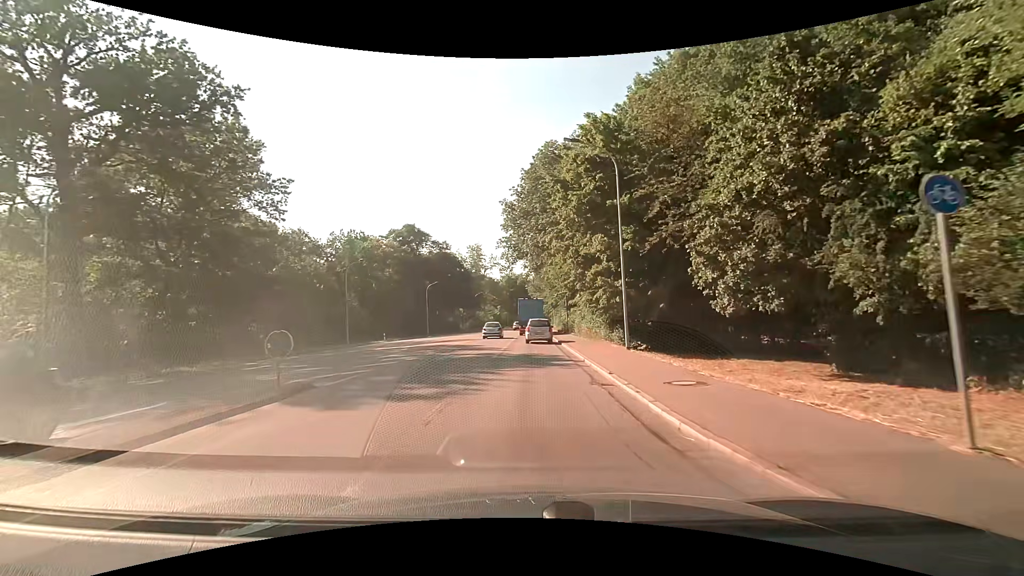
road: secondary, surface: asphalt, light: Day
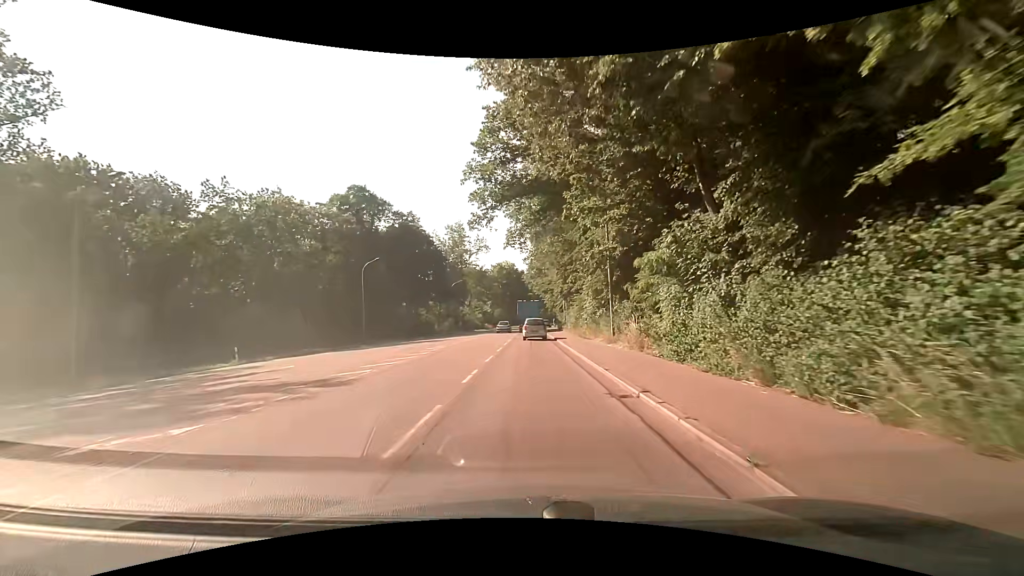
(0.0, +32.4) m; 0°
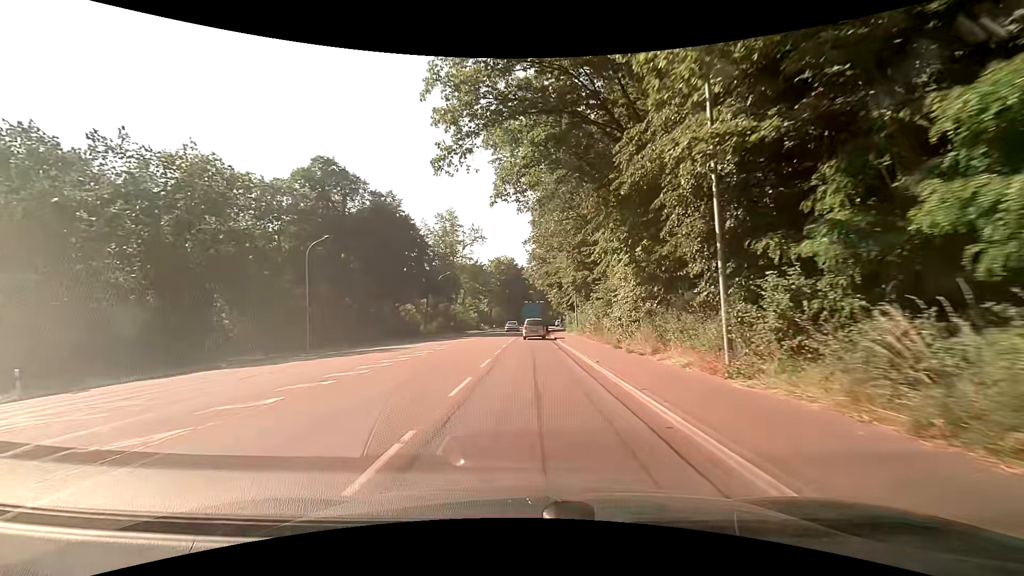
(0.0, +14.0) m; 0°
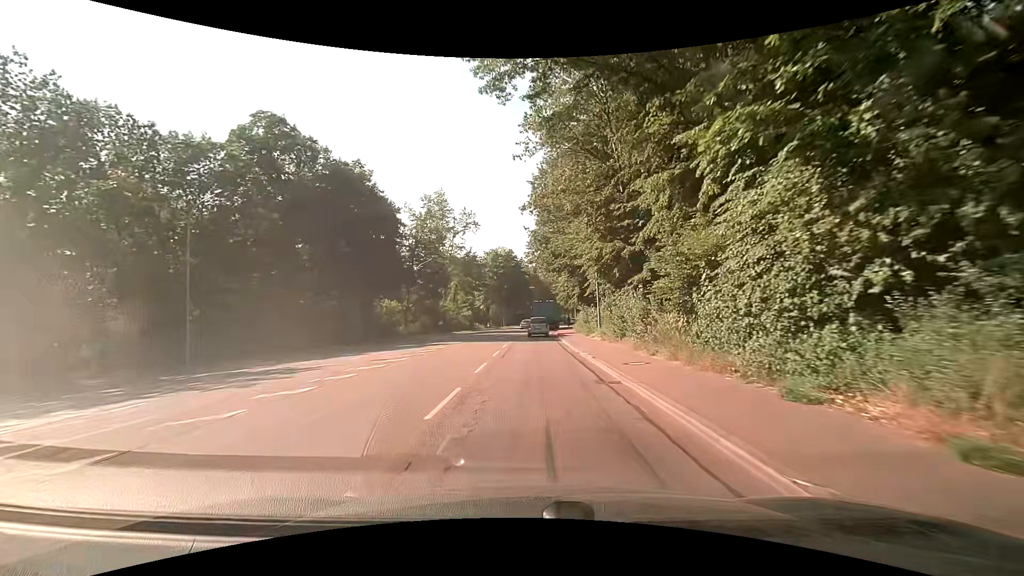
(+0.1, +14.3) m; +1°
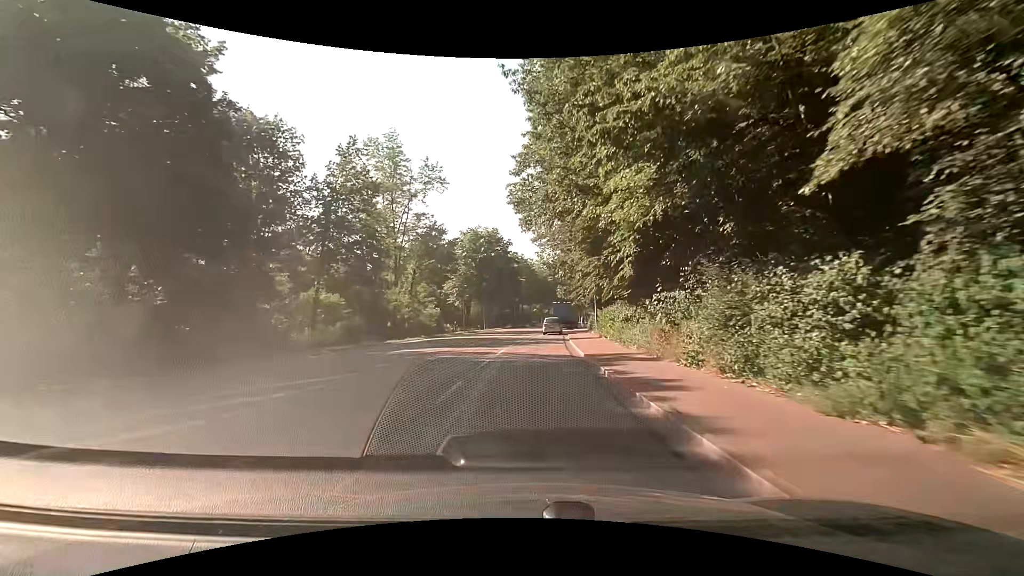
(-0.3, +29.2) m; 0°
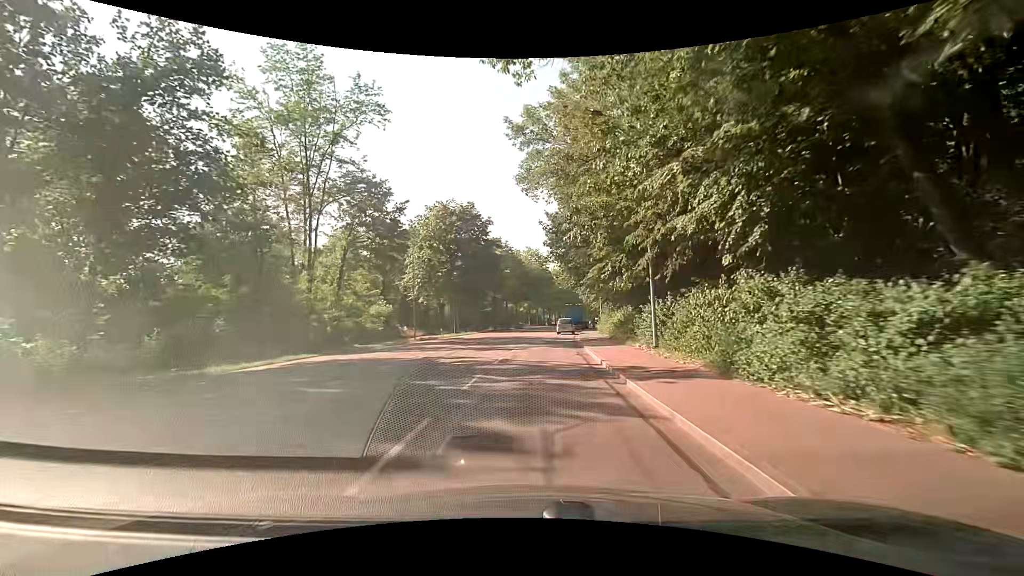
(+0.4, +22.0) m; +2°
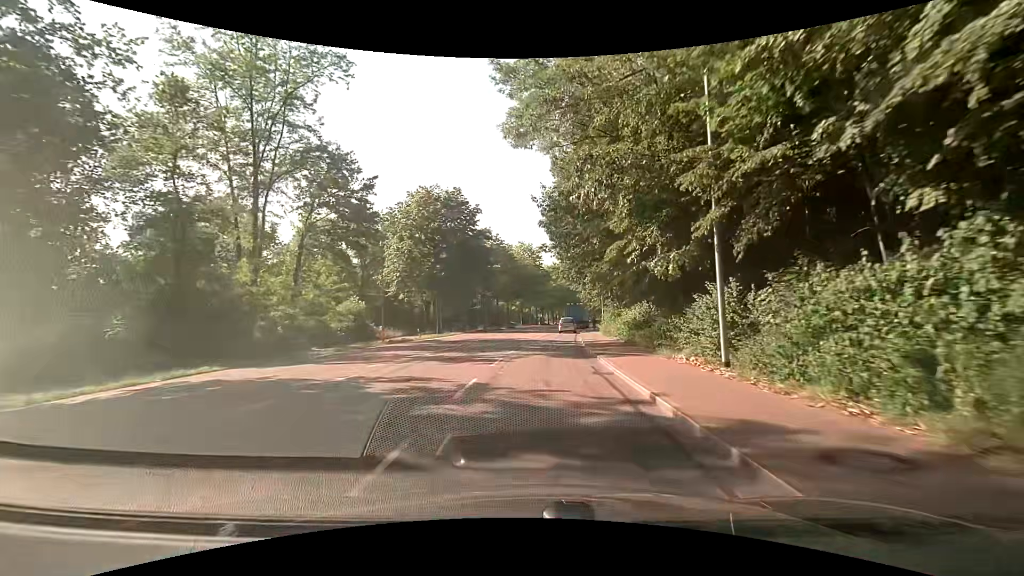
(+0.1, +7.3) m; +1°
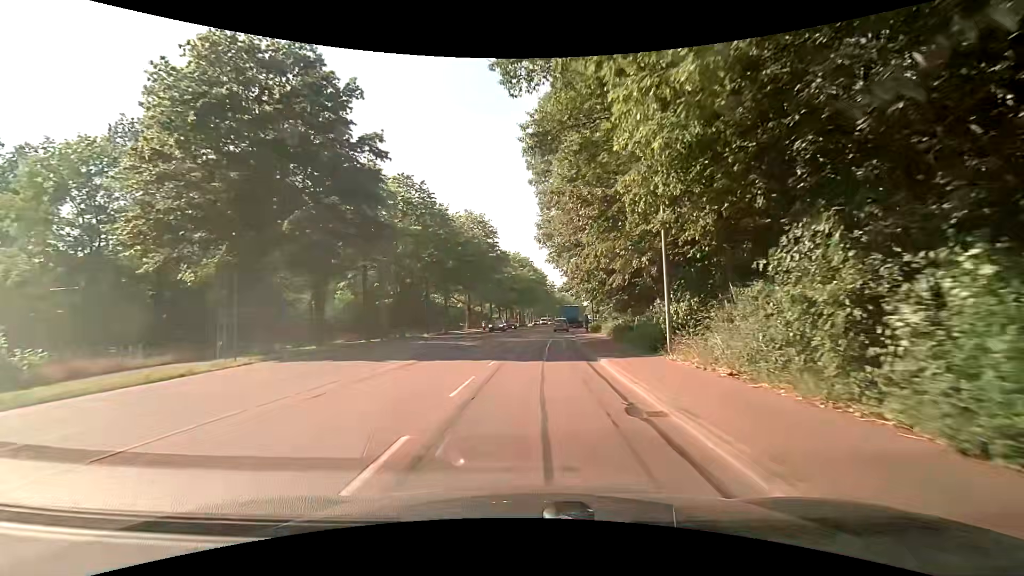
(+1.5, +35.5) m; +5°
(0, +10) (0, +20) (0, +30) (+1, +40) (+1, +50) (+2, +60) (+3, +70) (+5, +80) (+6, +90) (+8, +100) m
